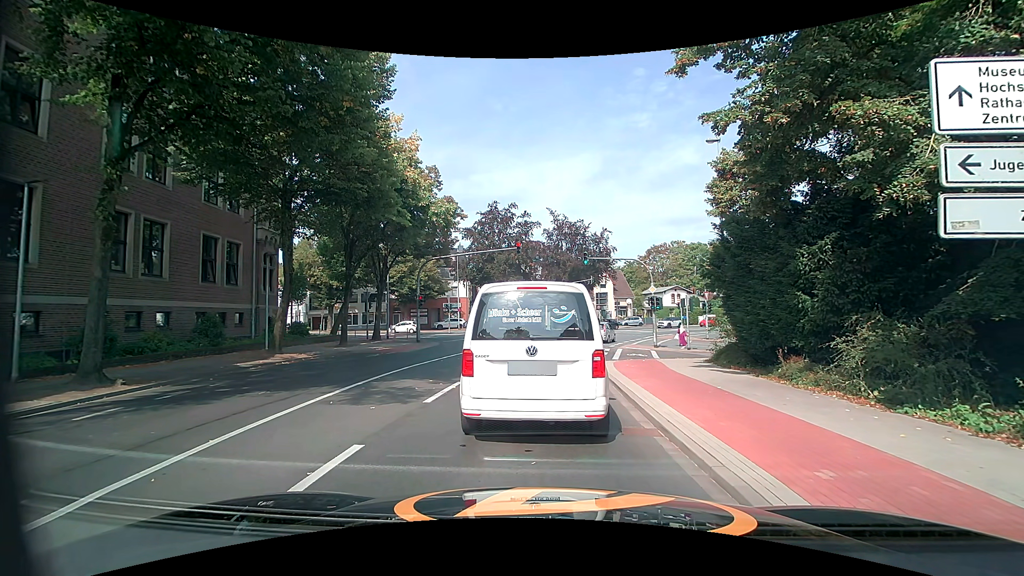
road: secondary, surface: asphalt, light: Day
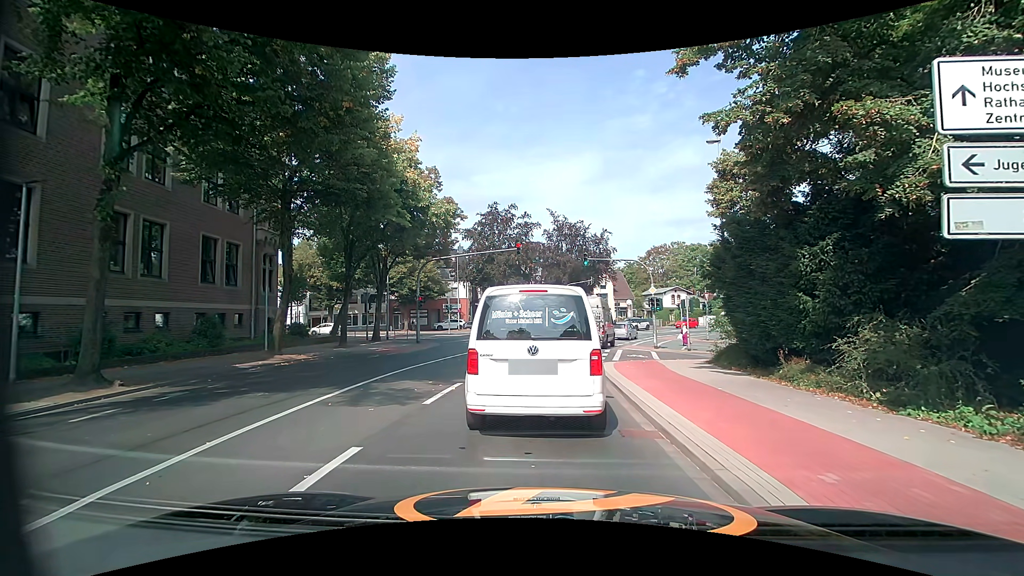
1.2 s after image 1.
(0.0, 0.0) m; 0°
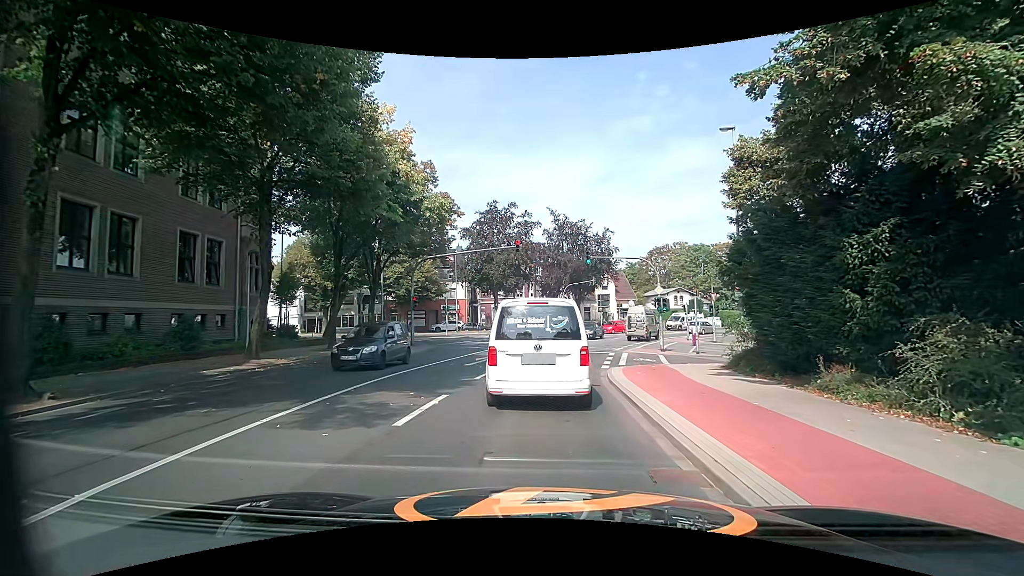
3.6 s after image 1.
(0.0, +1.8) m; 0°
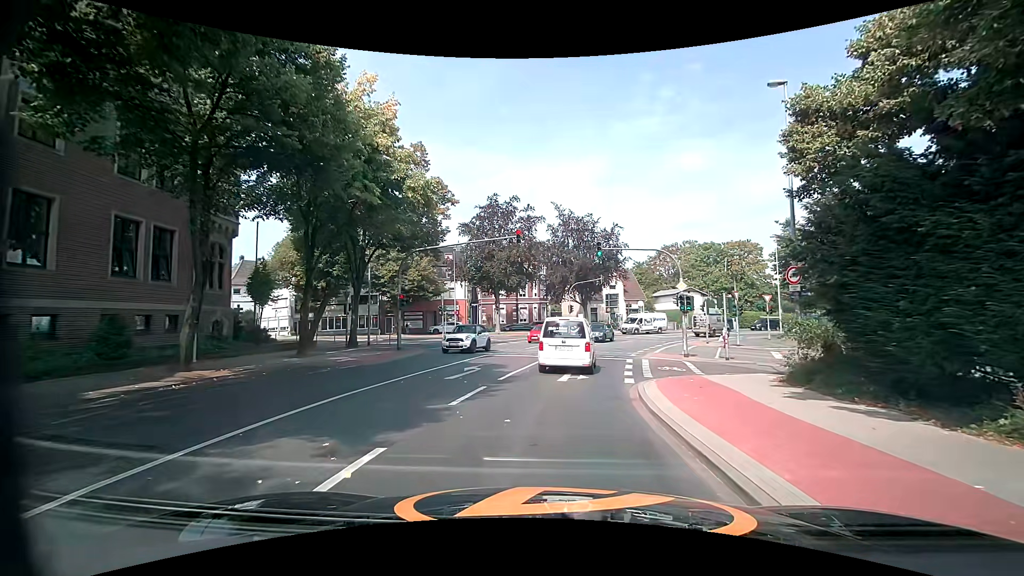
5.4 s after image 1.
(-0.2, +4.5) m; -3°
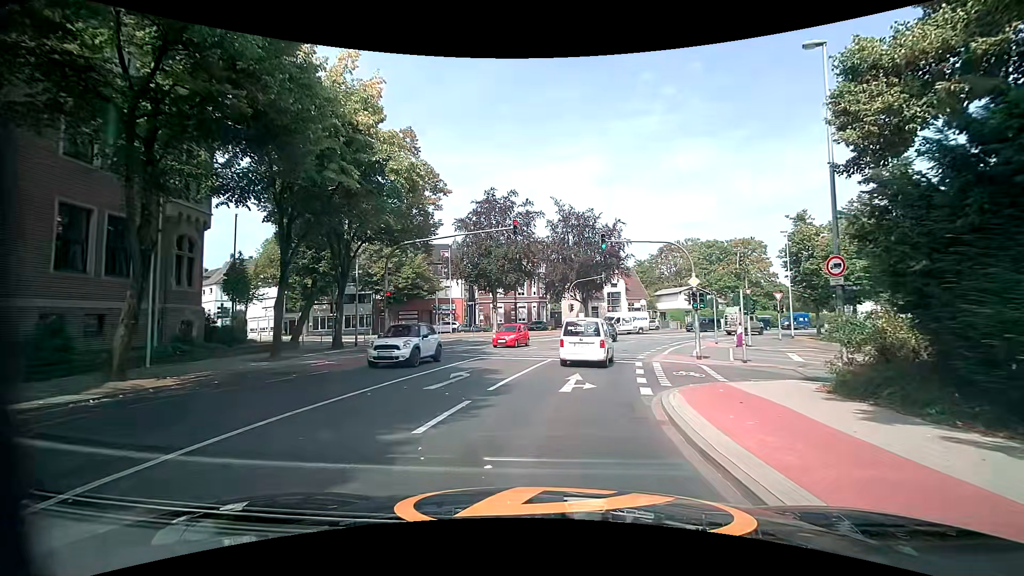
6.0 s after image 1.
(0.0, +2.5) m; +2°
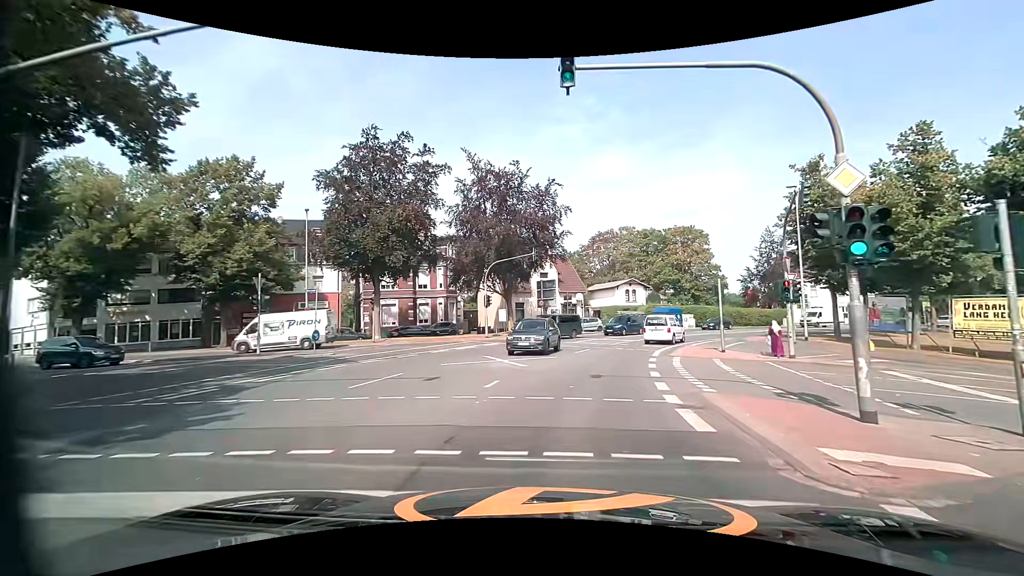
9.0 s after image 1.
(+0.8, +18.5) m; +8°
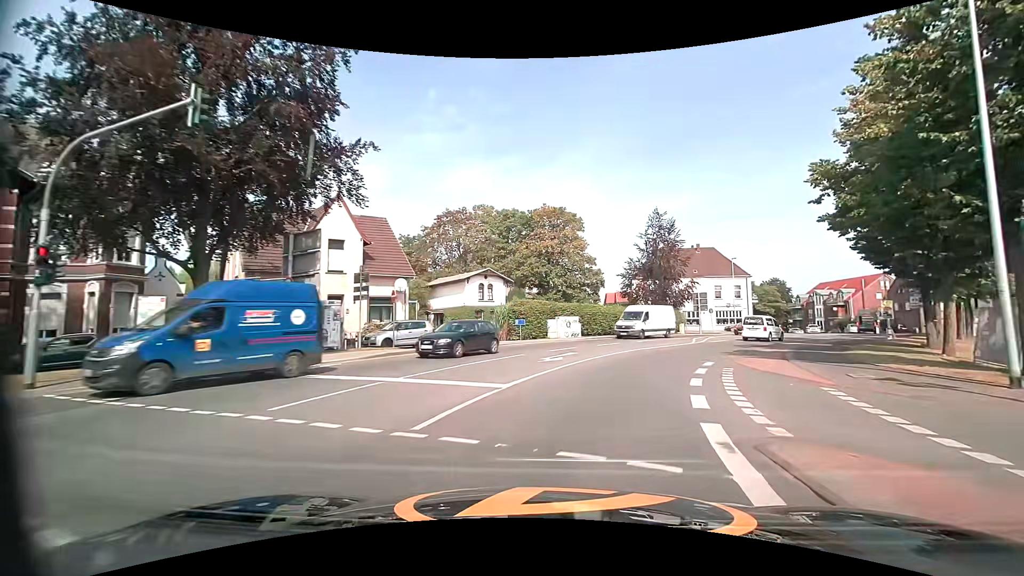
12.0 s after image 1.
(+3.6, +25.3) m; +16°
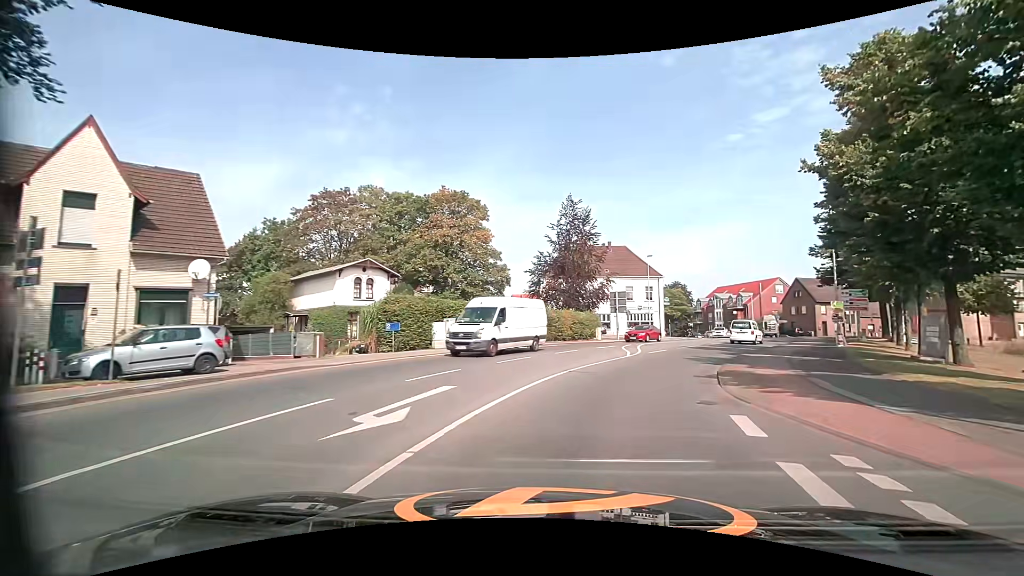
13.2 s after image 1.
(+1.0, +10.5) m; +11°
(+1, +10) (+4, +19) (+9, +28) (+14, +37) (+19, +46) (+23, +55) (+28, +64) (+33, +72) (+42, +76) (+52, +78) m
